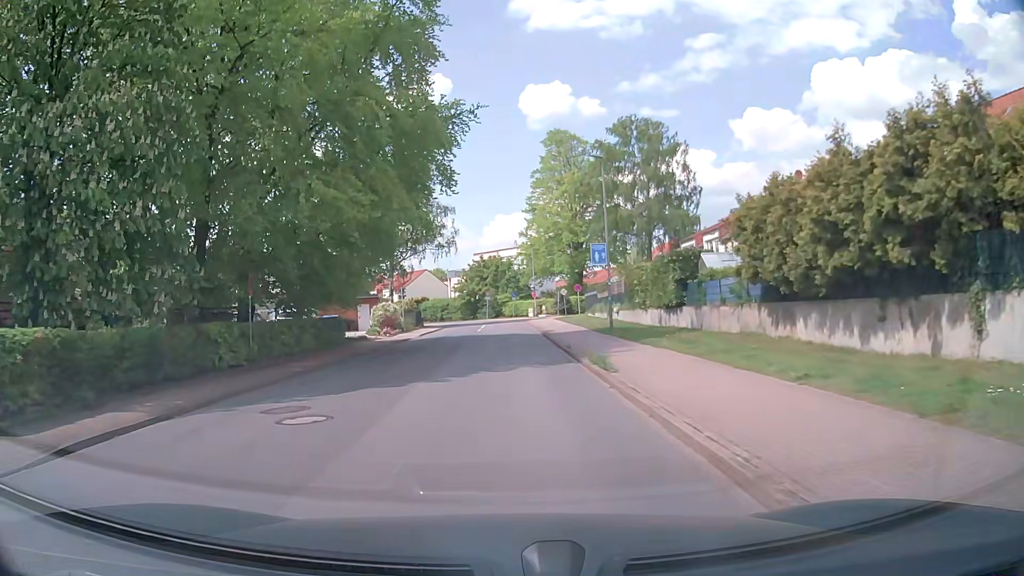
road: unclassified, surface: asphalt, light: Day
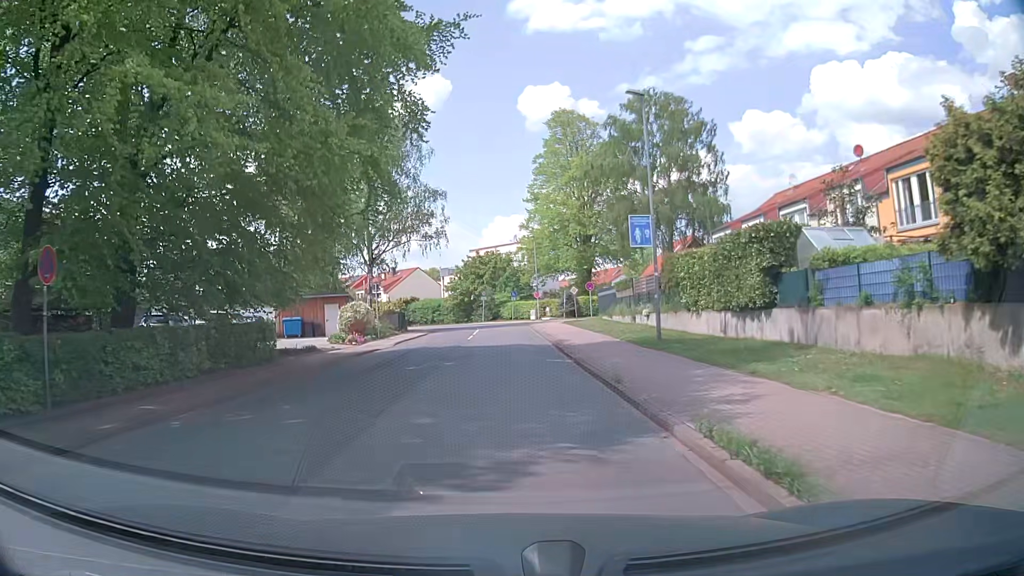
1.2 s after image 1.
(0.0, +9.2) m; 0°
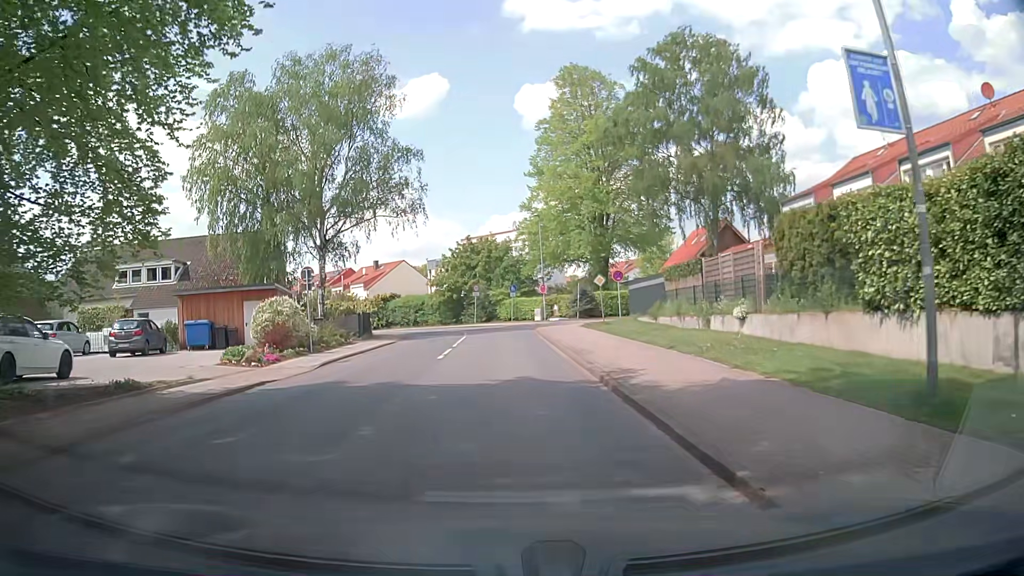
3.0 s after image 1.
(0.0, +13.2) m; +1°
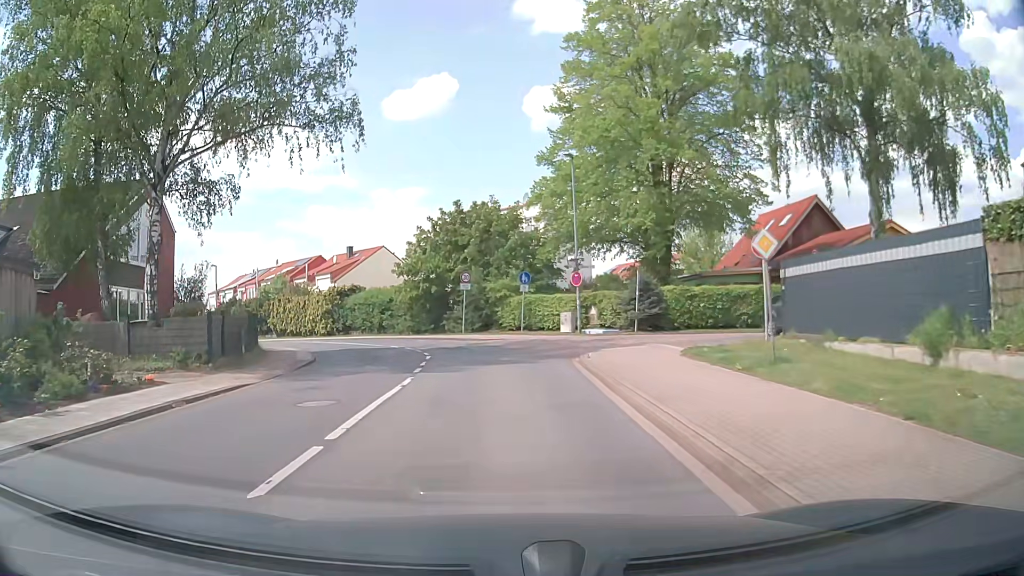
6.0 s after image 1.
(-0.5, +20.1) m; -2°
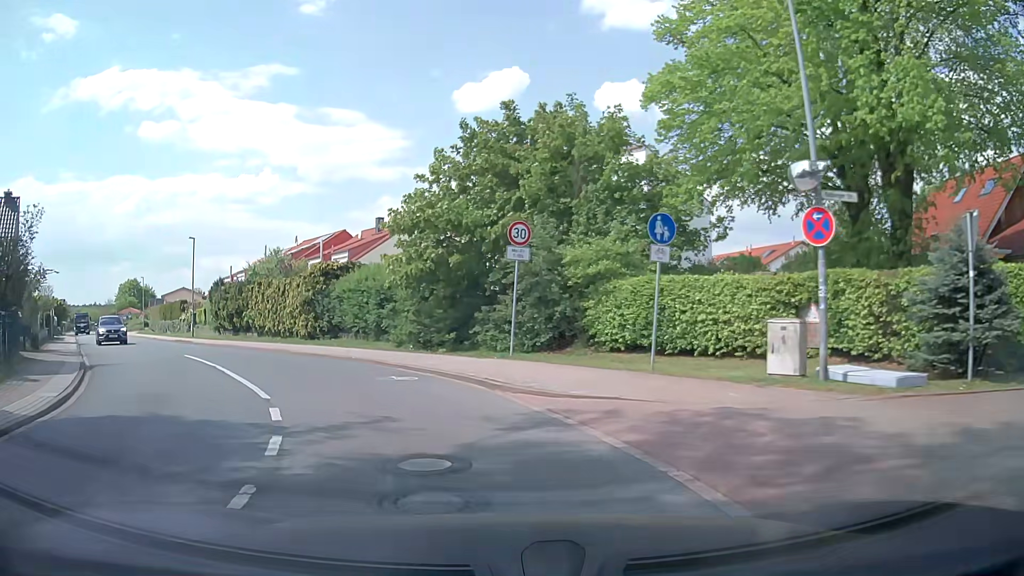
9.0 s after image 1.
(-0.4, +18.9) m; -6°
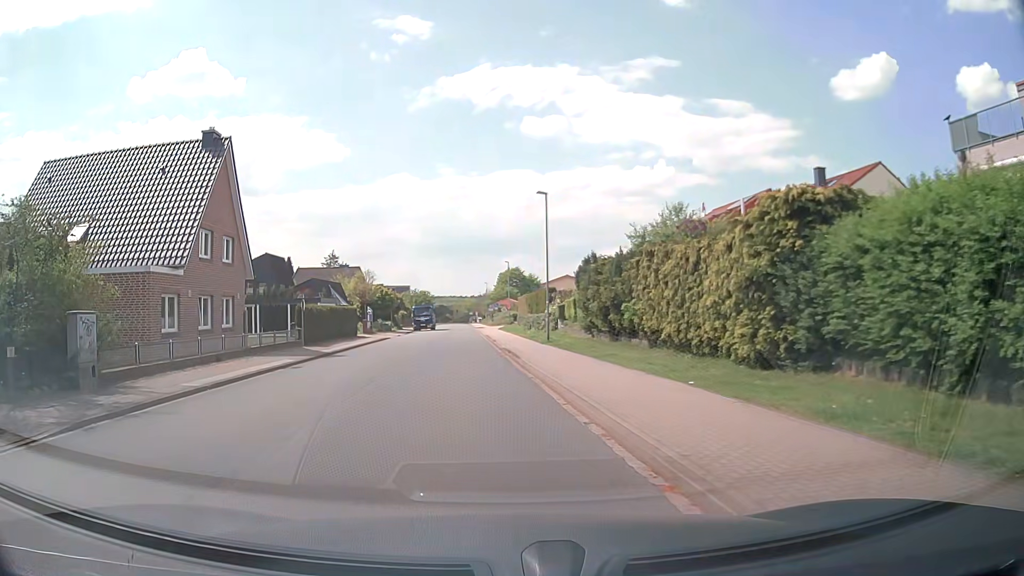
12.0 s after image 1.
(-5.2, +17.8) m; -34°
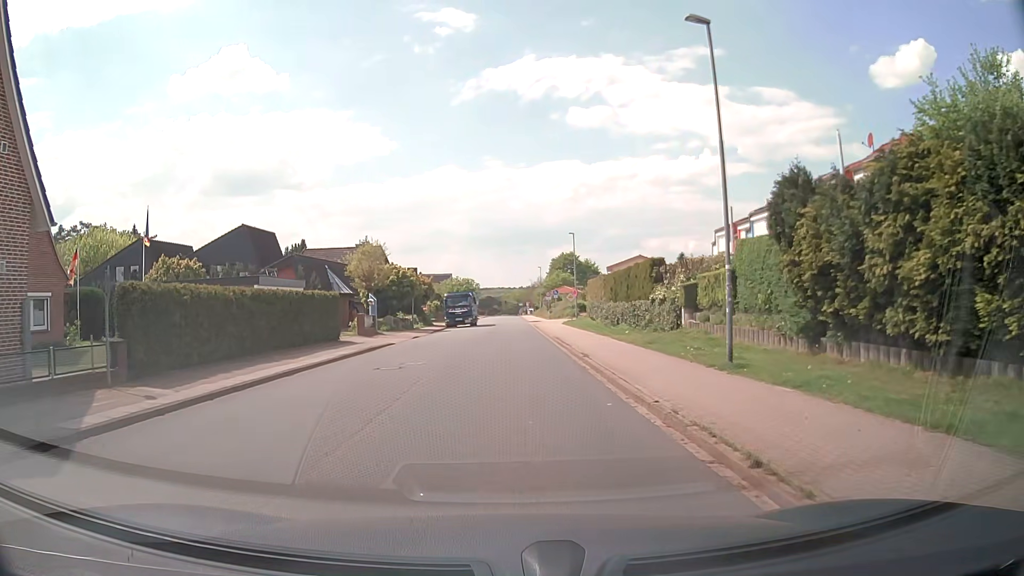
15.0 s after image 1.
(-1.4, +20.6) m; -4°
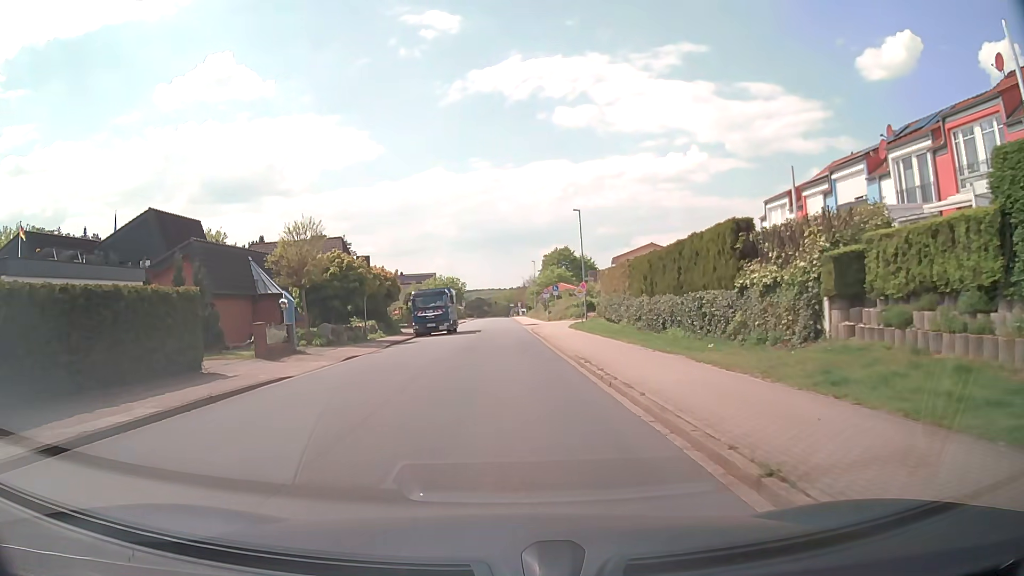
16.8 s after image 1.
(+0.1, +13.7) m; +1°
(0, +10) (0, +20) (0, +30) (0, +40) (-1, +50) (-1, +60) (-1, +70) (-1, +80) (-1, +90) (-1, +100) m
